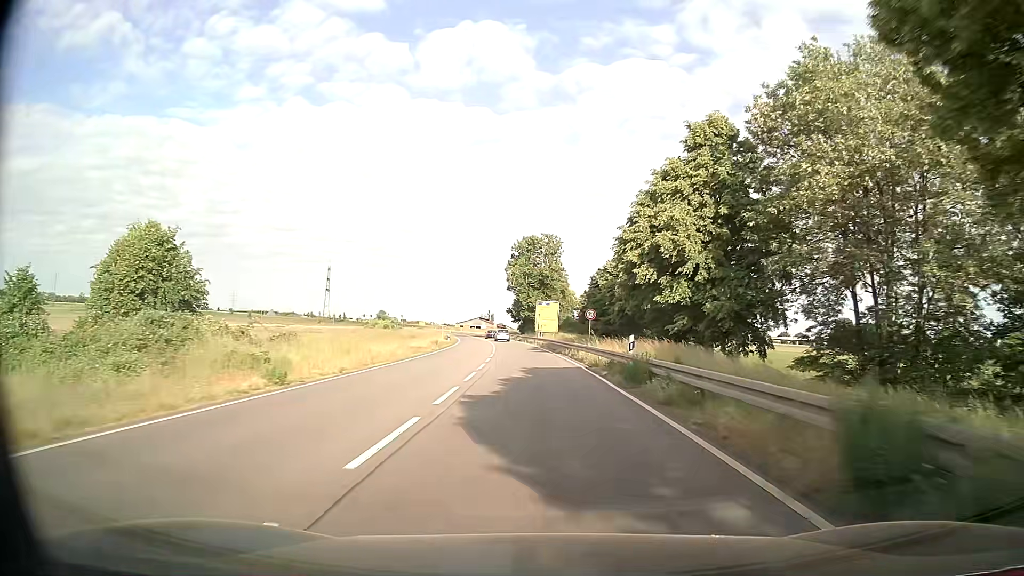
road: primary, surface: asphalt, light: Day
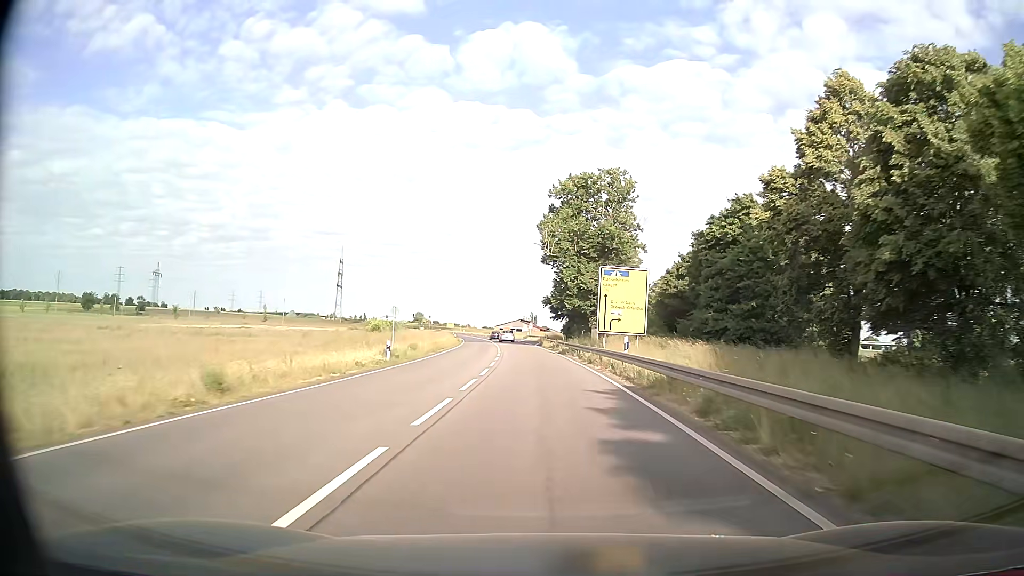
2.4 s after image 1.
(-1.4, +44.9) m; -4°
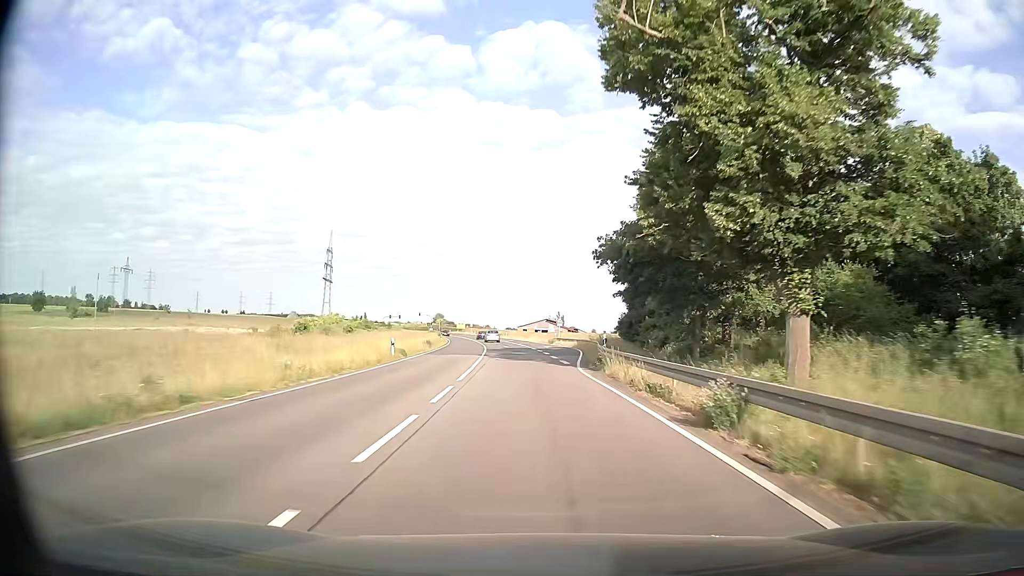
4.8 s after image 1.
(-1.2, +45.0) m; -2°
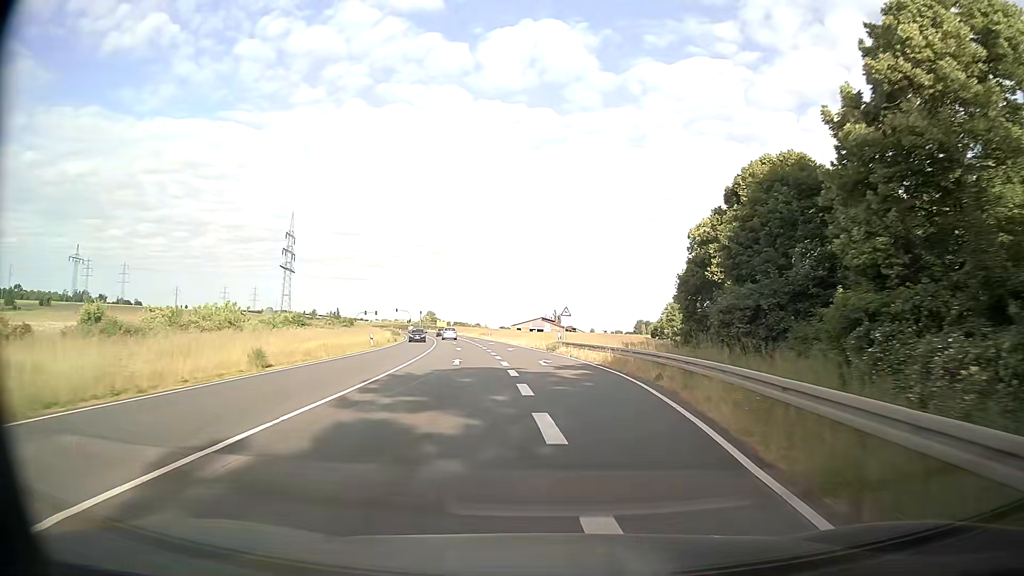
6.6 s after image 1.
(-0.1, +33.0) m; 0°
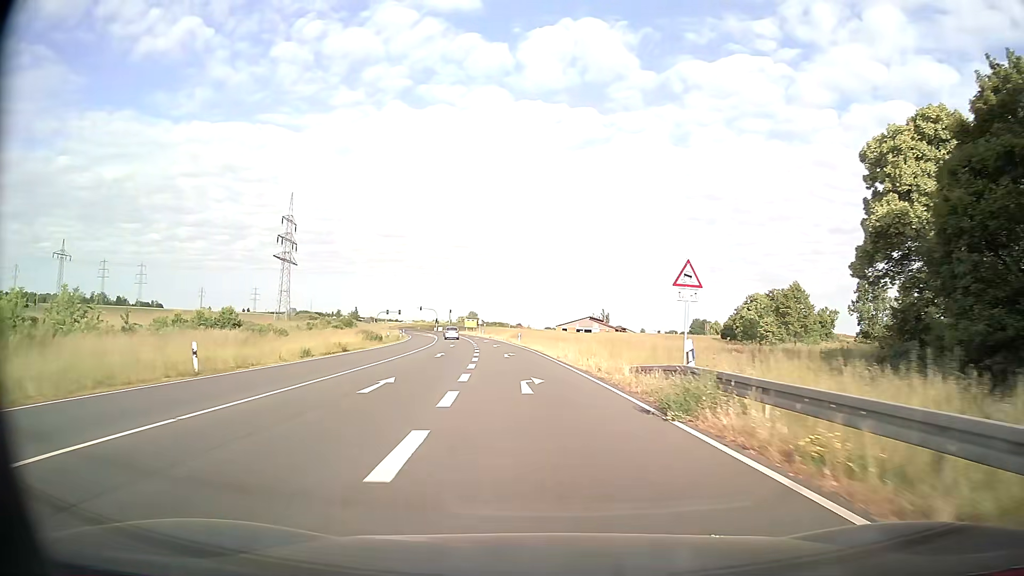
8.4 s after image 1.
(-0.7, +31.9) m; -4°
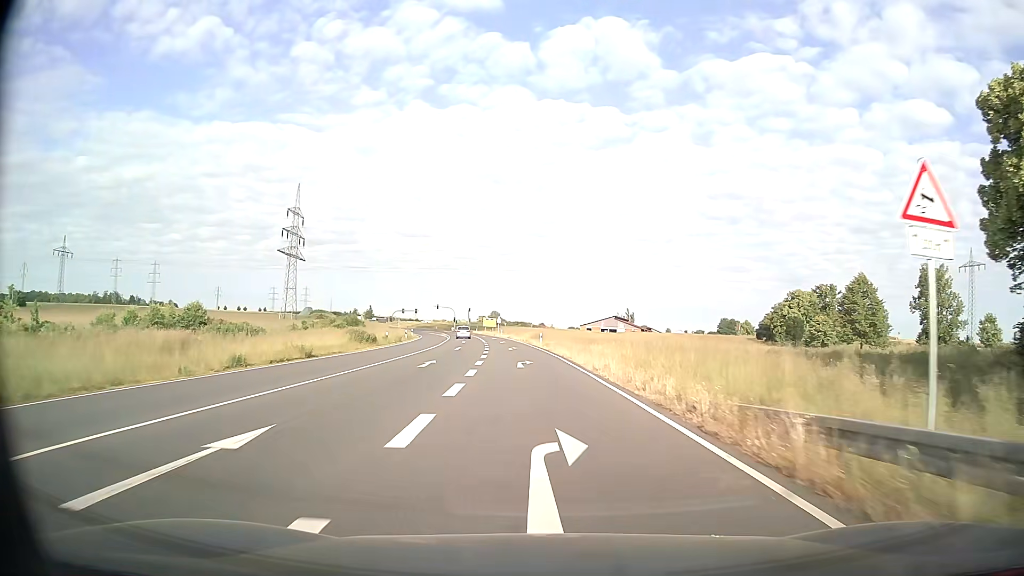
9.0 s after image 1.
(-0.2, +10.4) m; -2°
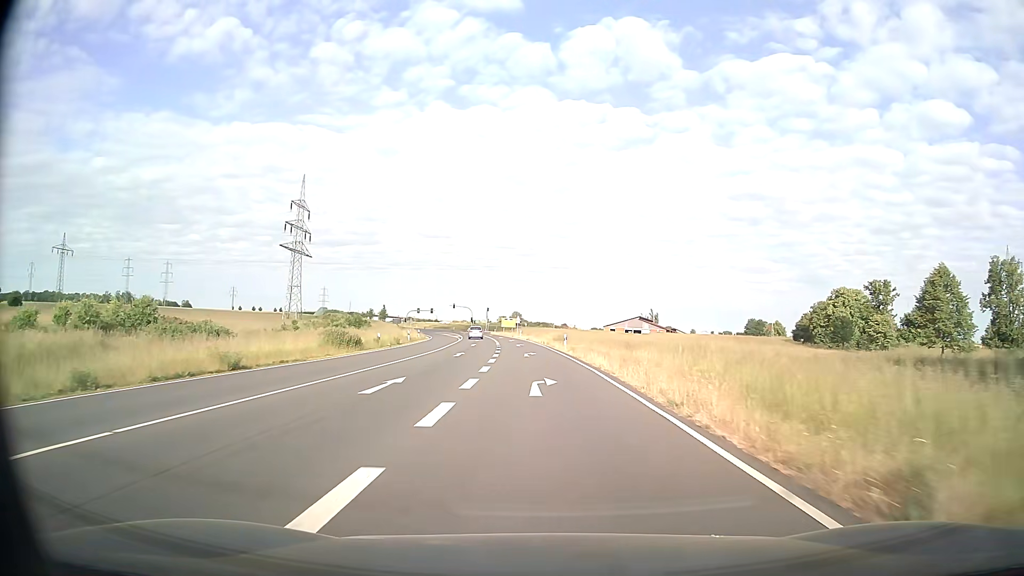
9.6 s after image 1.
(-0.1, +10.3) m; -2°
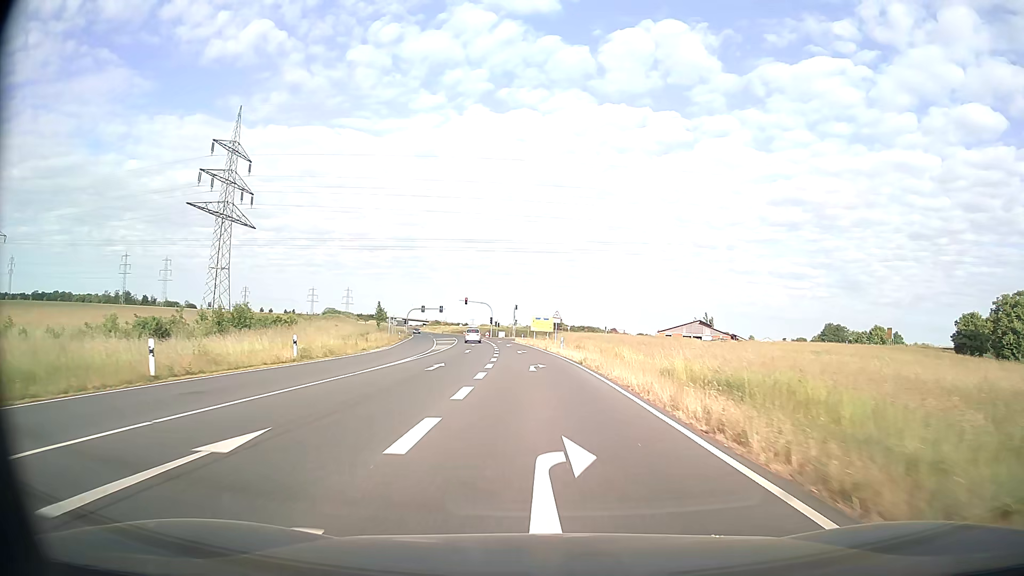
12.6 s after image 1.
(-1.8, +50.1) m; -3°
(0, +10) (0, +20) (-1, +30) (-1, +40) (-2, +50) (-3, +60) (-3, +70) (-5, +80) (-6, +90) (-6, +100) m
